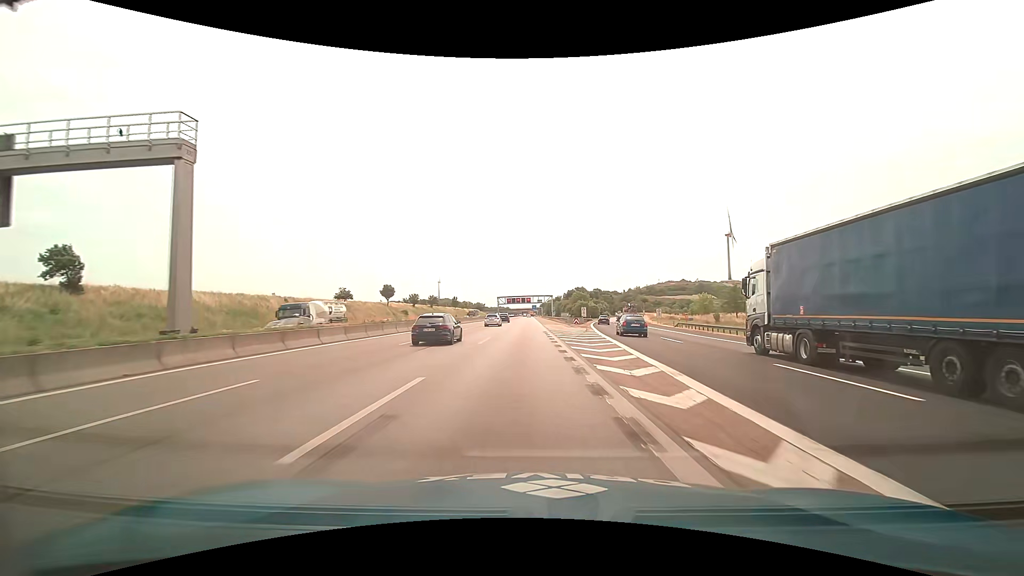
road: motorway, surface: asphalt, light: Day
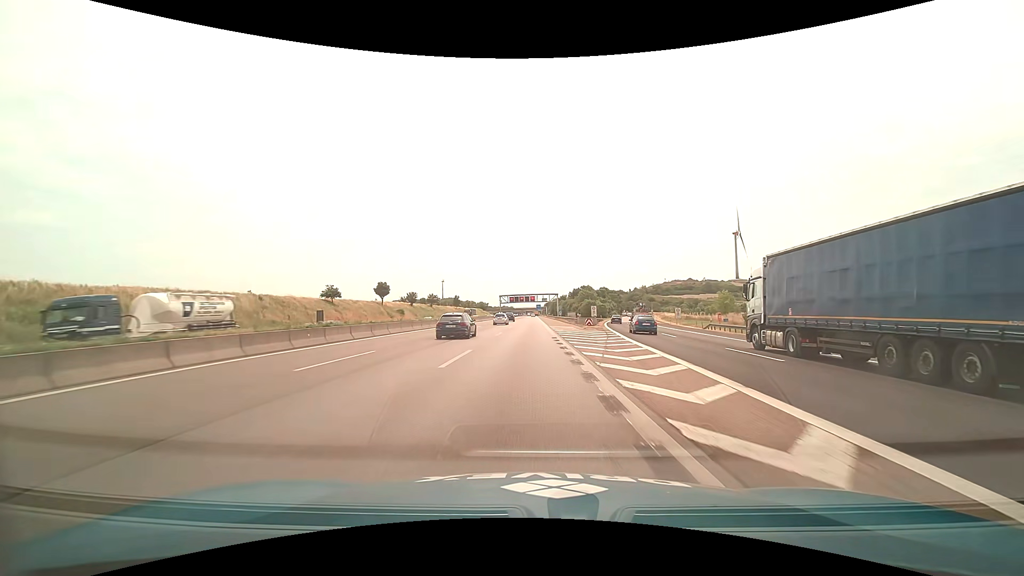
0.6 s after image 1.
(0.0, +10.4) m; -1°
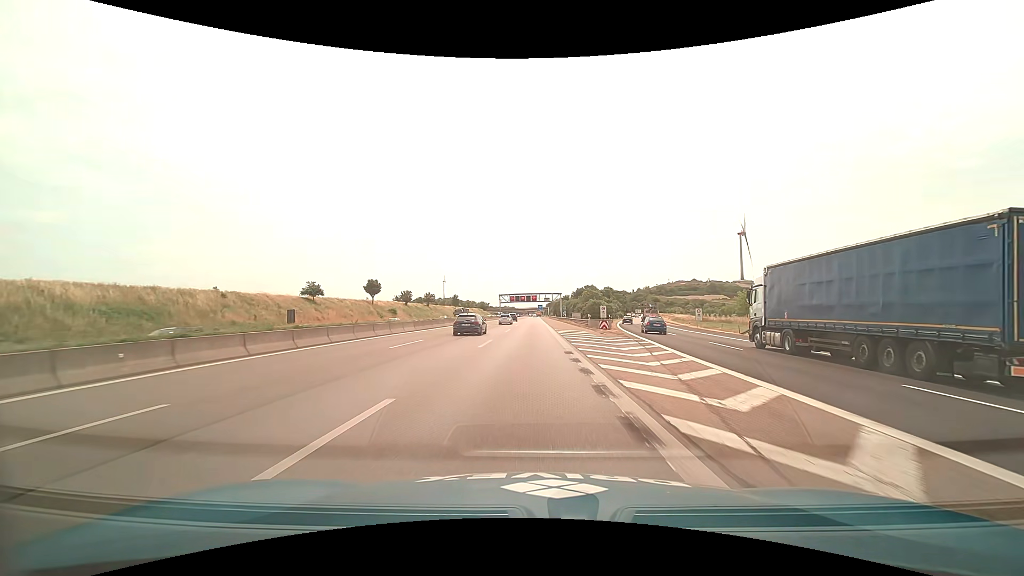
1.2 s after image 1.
(0.0, +10.6) m; 0°
(0, +10) (0, +20) (0, +30) (0, +40) (0, +50) (0, +60) (+1, +70) (+1, +80) (+1, +90) (+1, +100) m
